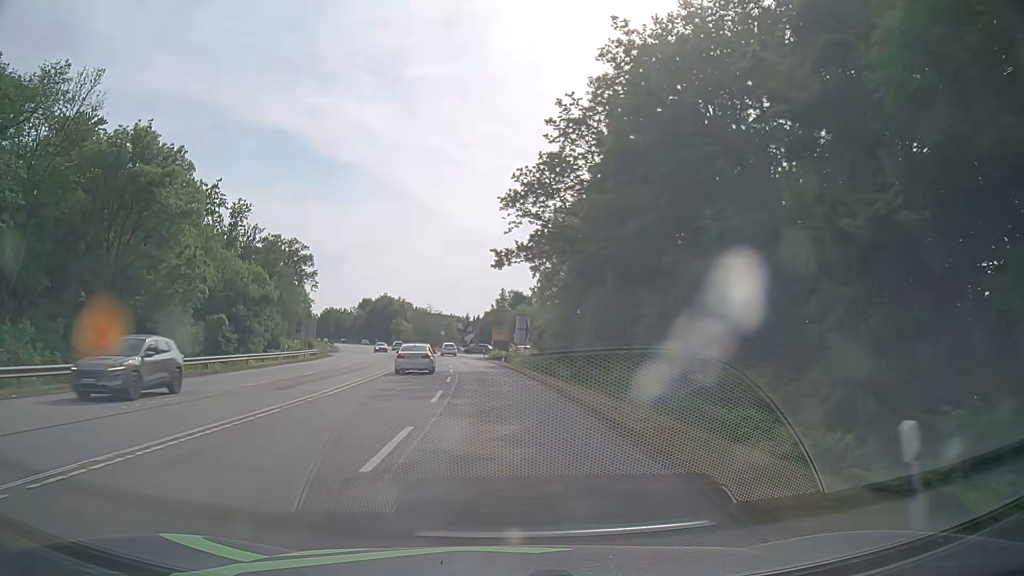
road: secondary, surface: asphalt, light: Day
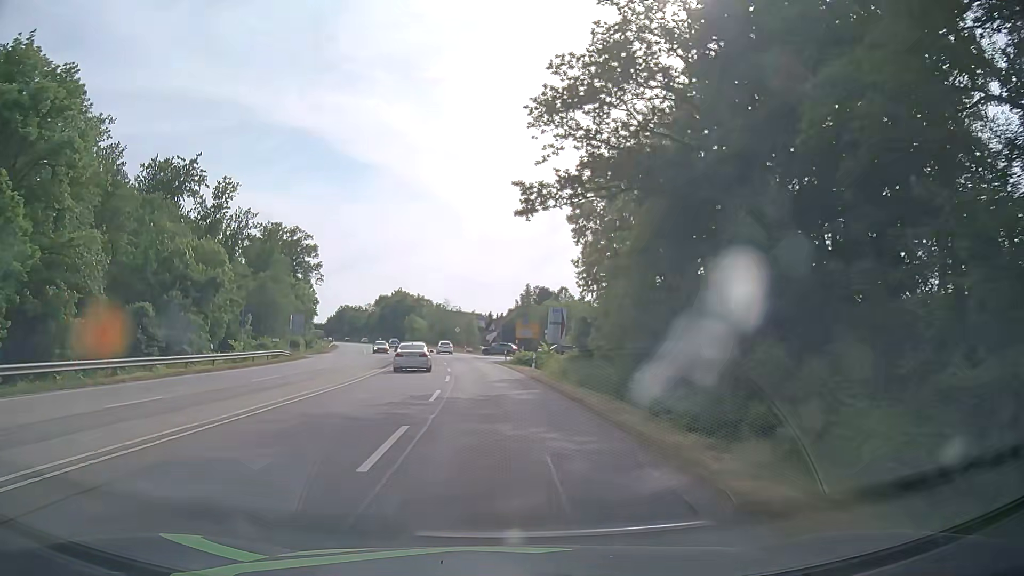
(-0.2, +18.3) m; -2°
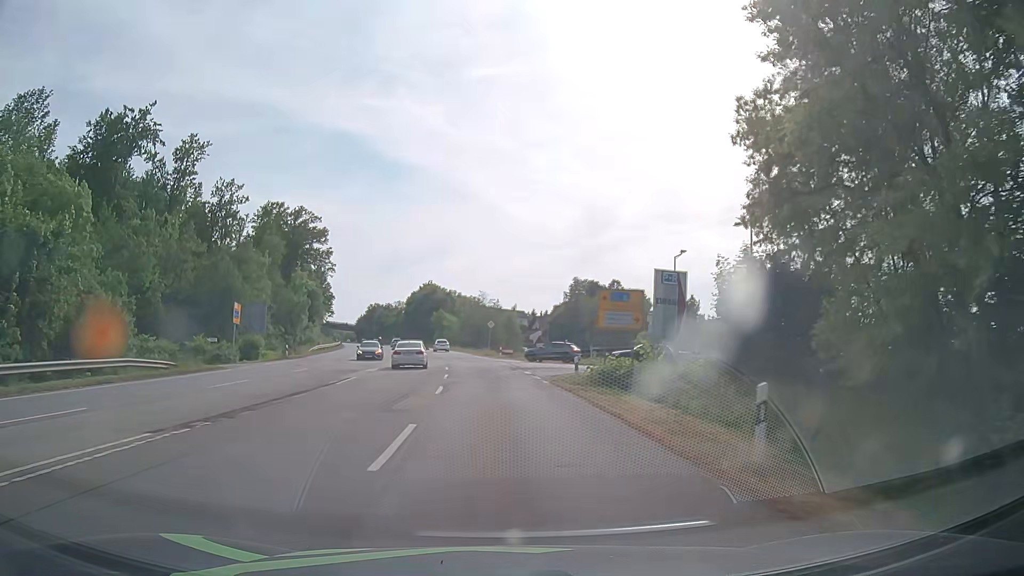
(-1.0, +27.4) m; -3°
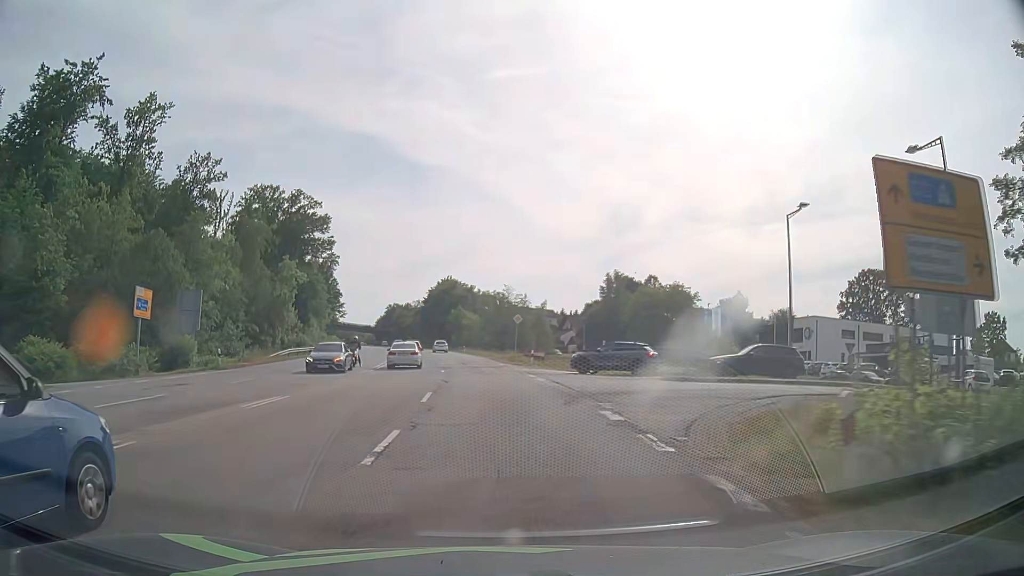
(-0.5, +18.3) m; -3°
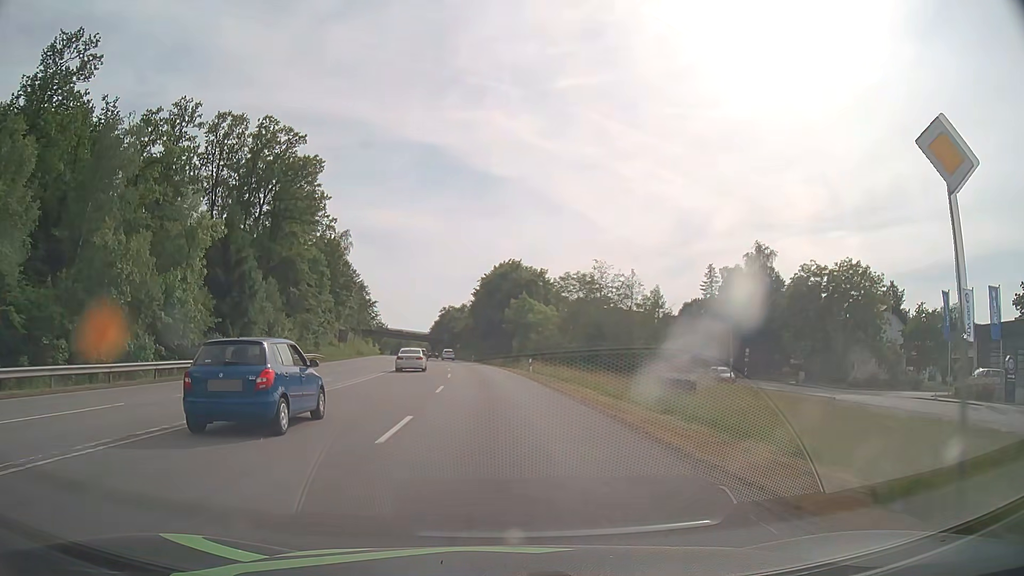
(-2.5, +45.6) m; -6°
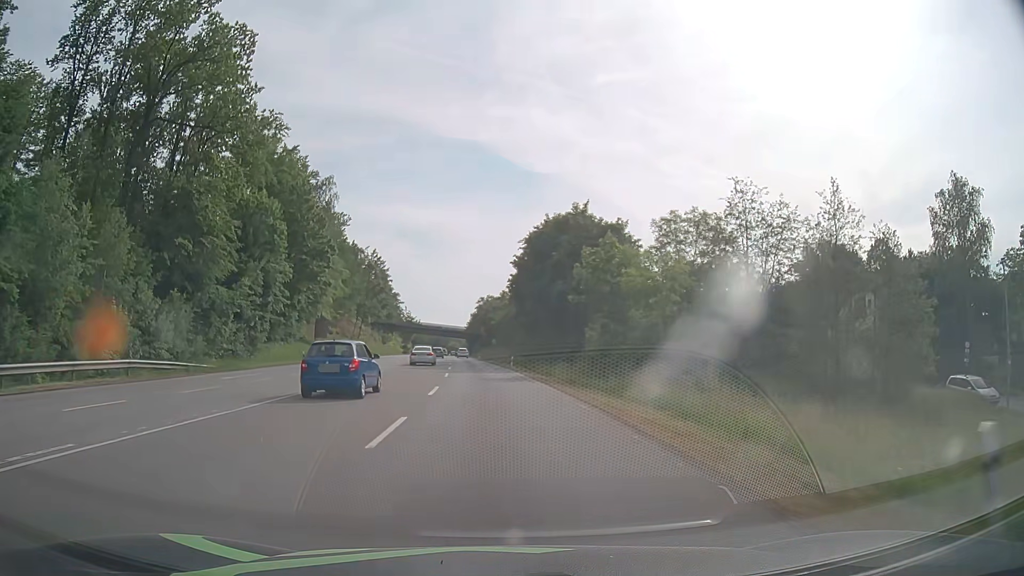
(-1.2, +36.5) m; -4°
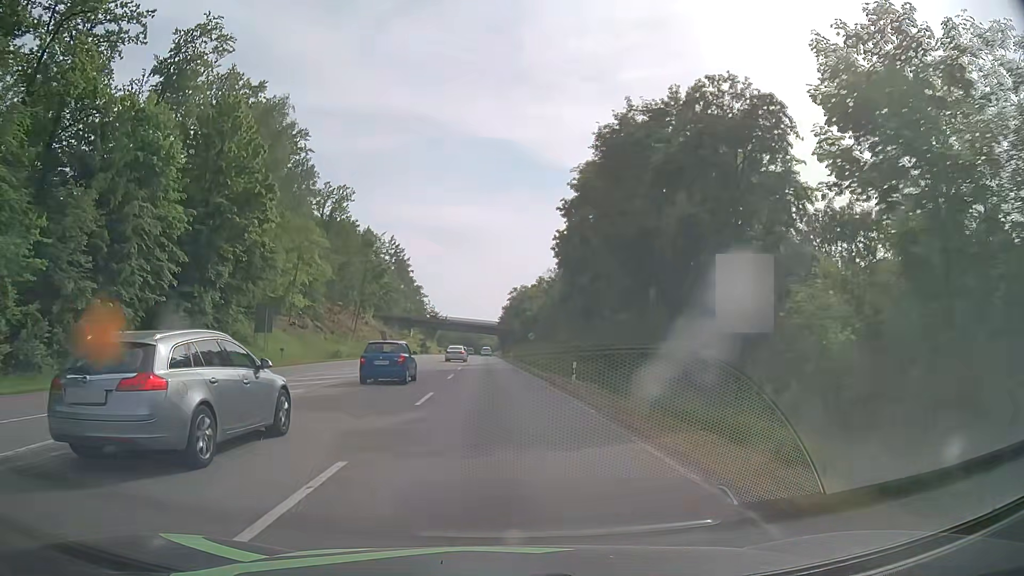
(-0.7, +27.5) m; -3°
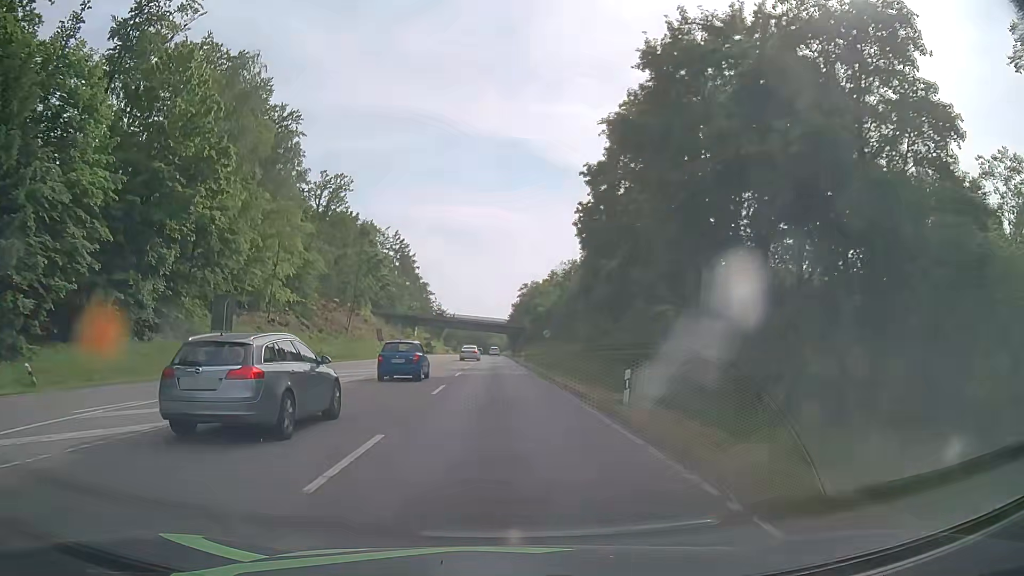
(-0.1, +9.2) m; -1°
(0, +10) (0, +20) (0, +30) (-1, +40) (-1, +50) (-1, +60) (-1, +70) (-1, +80) (-2, +90) (-2, +100) m
